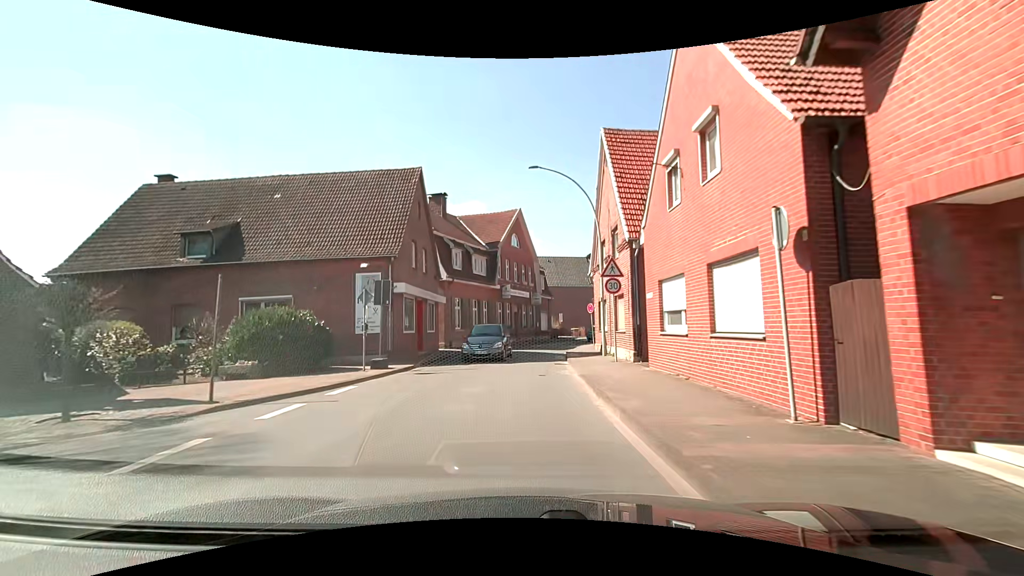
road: secondary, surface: asphalt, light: Day
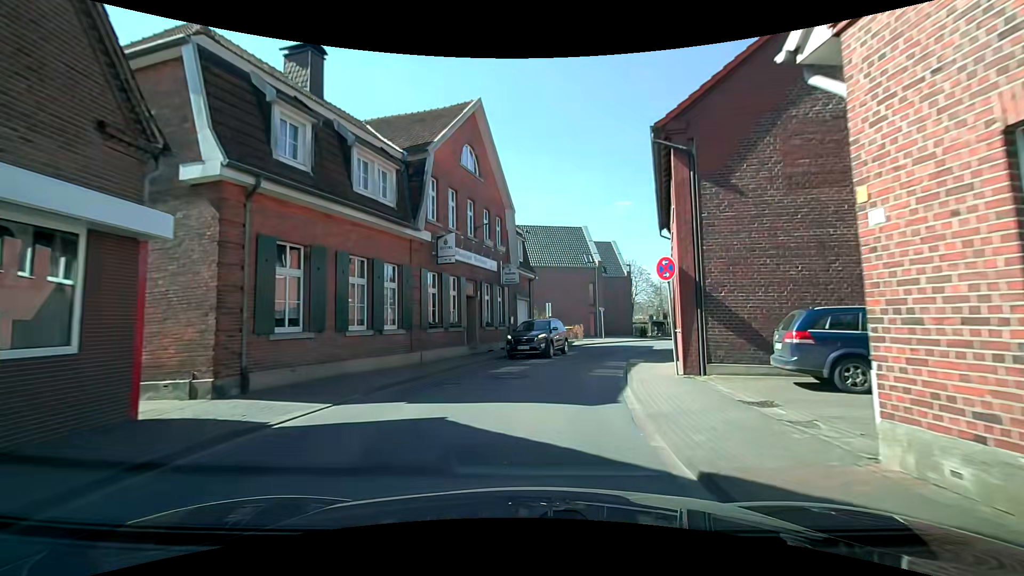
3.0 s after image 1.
(+0.3, +22.7) m; +3°
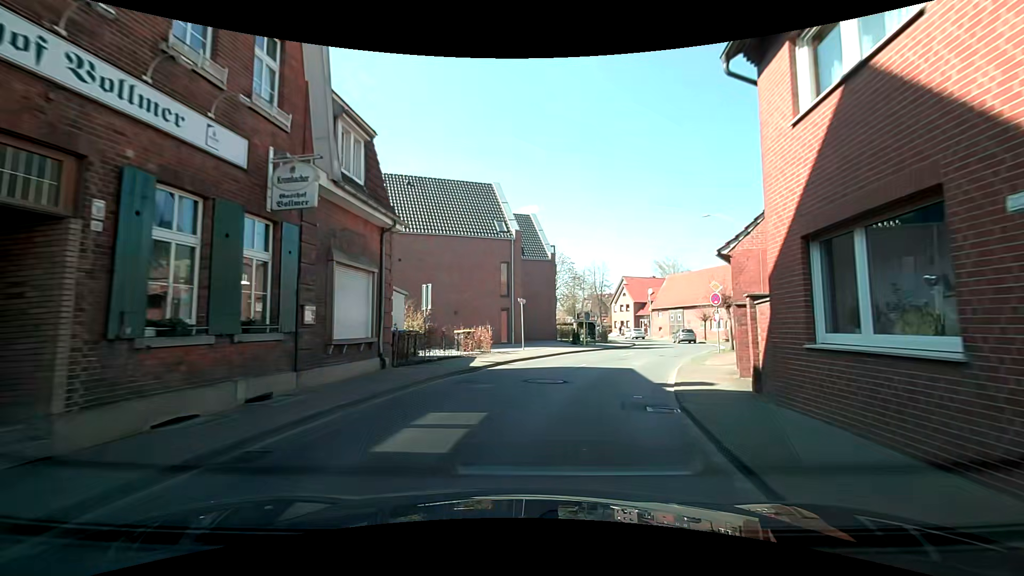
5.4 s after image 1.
(+1.6, +17.8) m; +12°
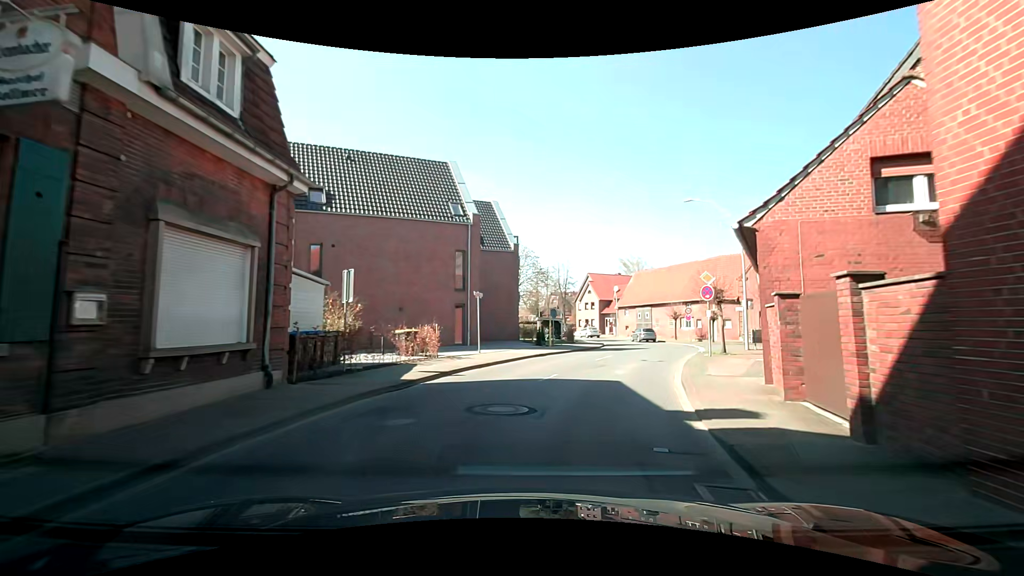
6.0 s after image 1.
(+0.1, +4.5) m; +4°
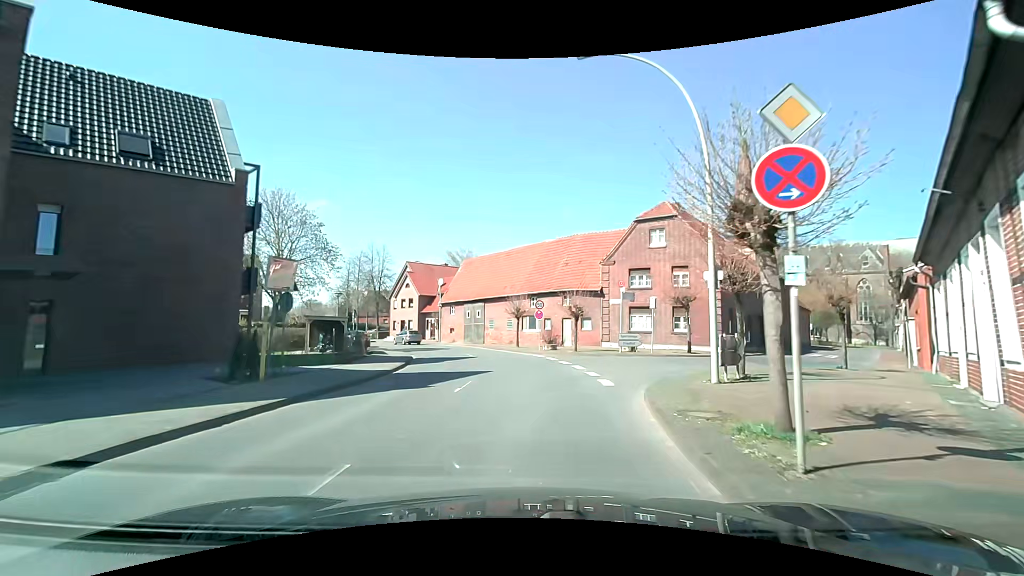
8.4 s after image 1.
(+2.9, +17.4) m; +18°
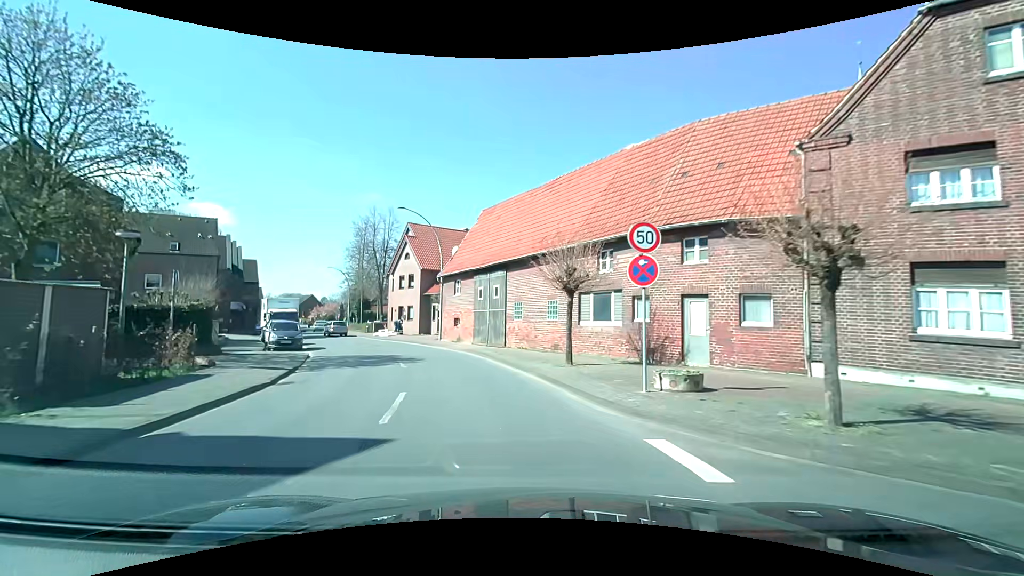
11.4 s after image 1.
(+0.2, +22.0) m; -4°
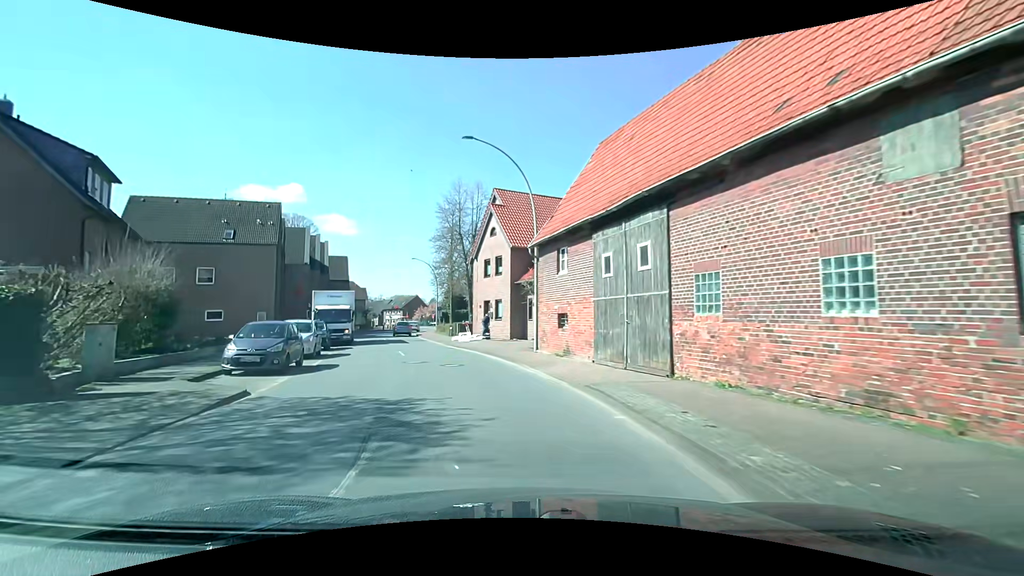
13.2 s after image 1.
(-1.4, +13.3) m; -13°
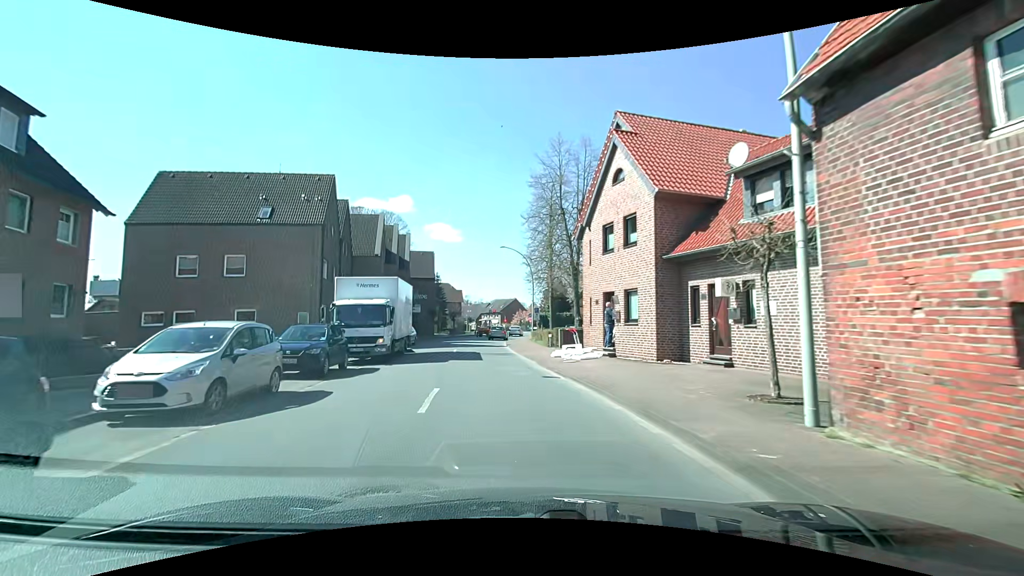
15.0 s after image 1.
(-1.4, +13.2) m; -11°
